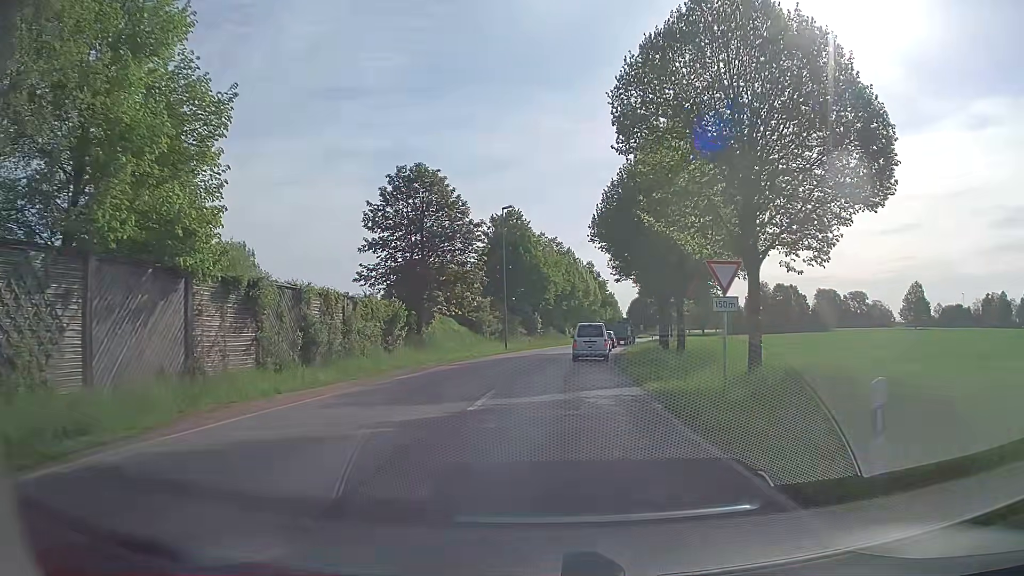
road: secondary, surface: asphalt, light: Day
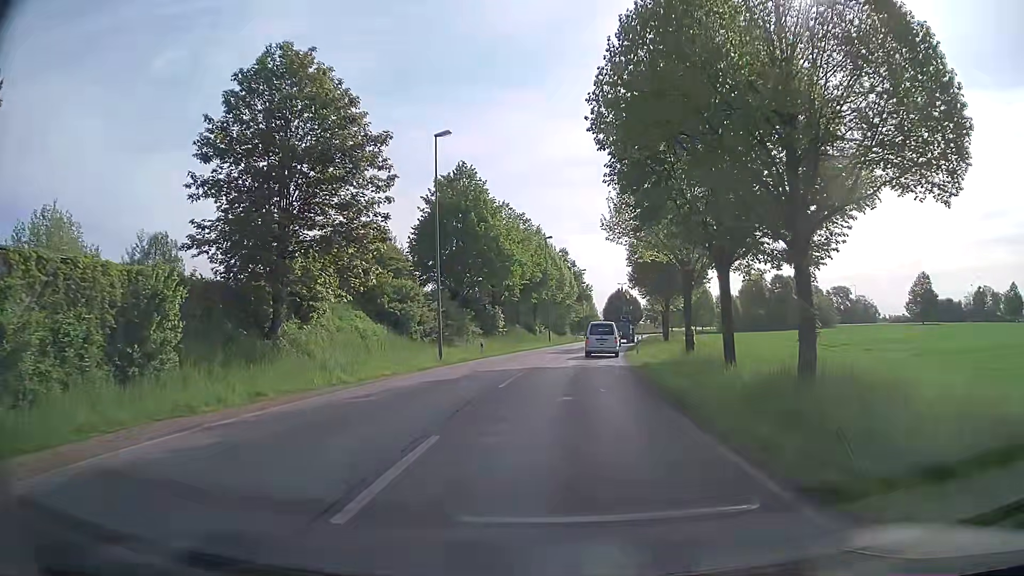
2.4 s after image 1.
(+0.4, +19.3) m; +3°
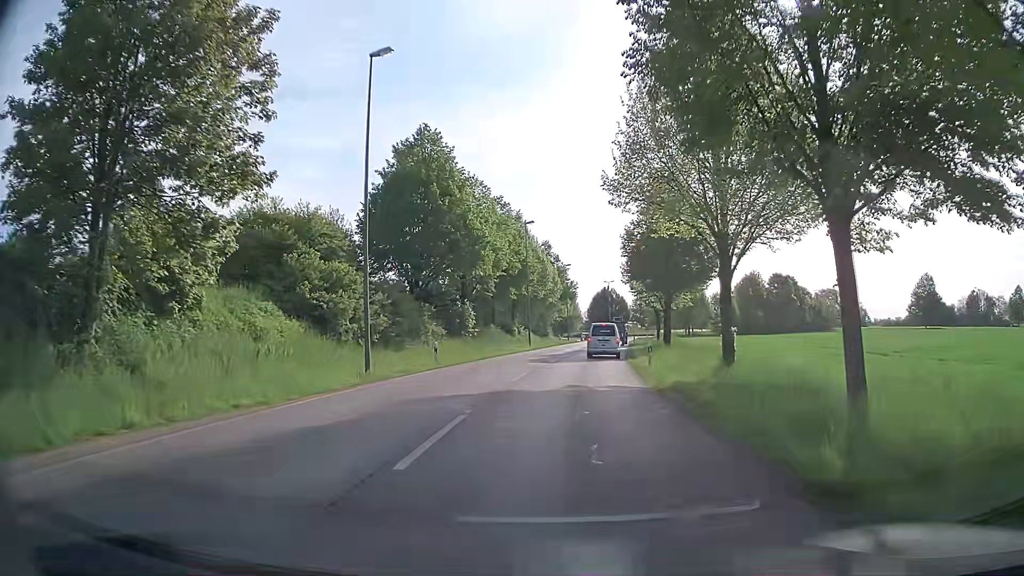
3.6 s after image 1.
(+0.1, +10.0) m; +2°
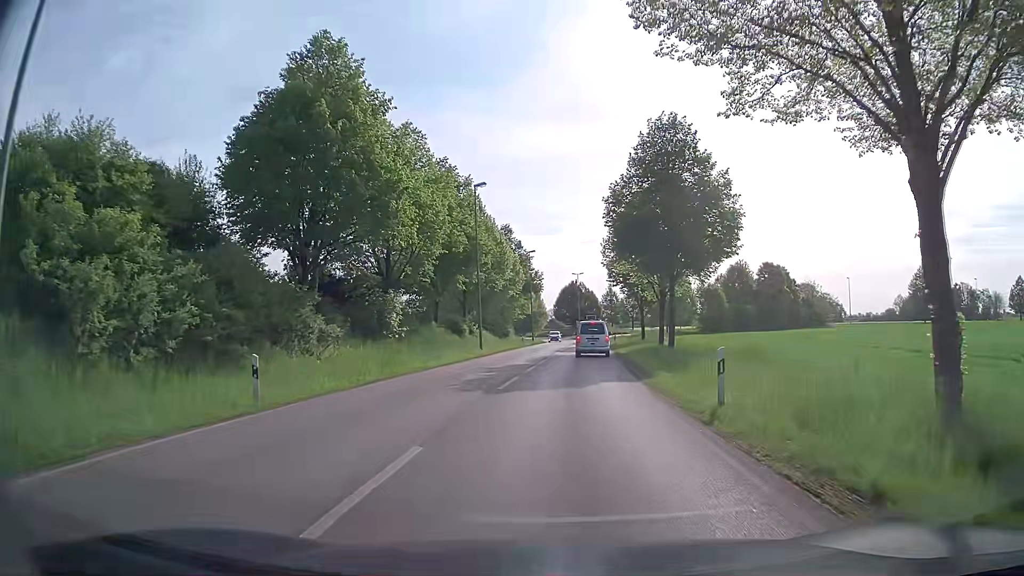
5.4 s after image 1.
(+0.3, +14.8) m; +3°
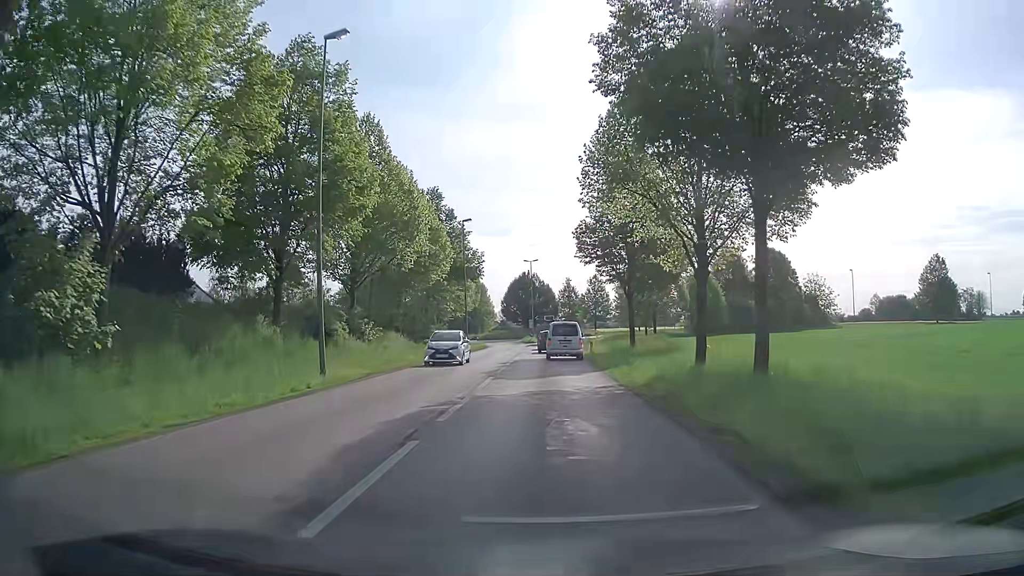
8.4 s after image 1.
(+1.0, +23.3) m; +4°
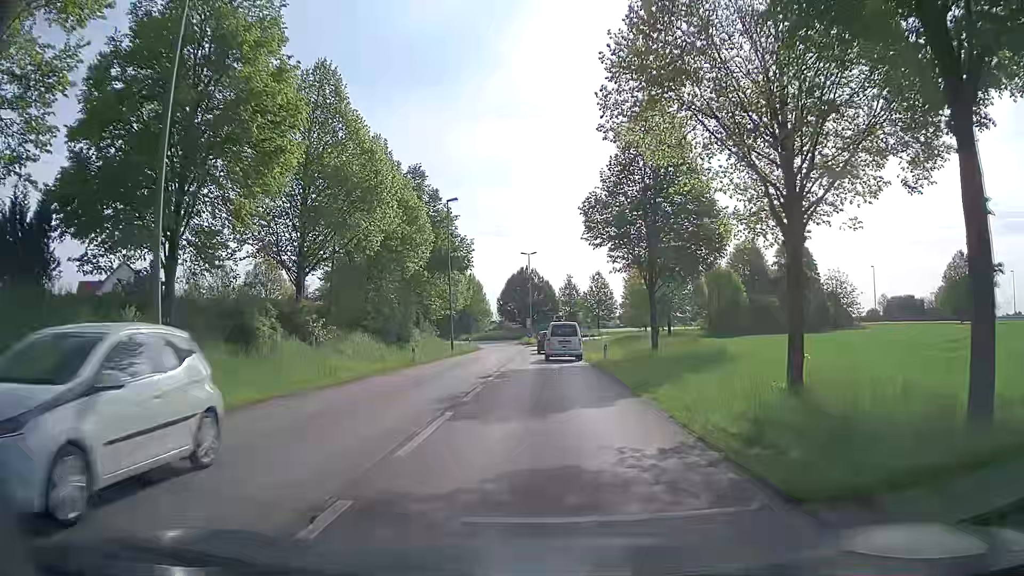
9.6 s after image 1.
(0.0, +8.9) m; 0°
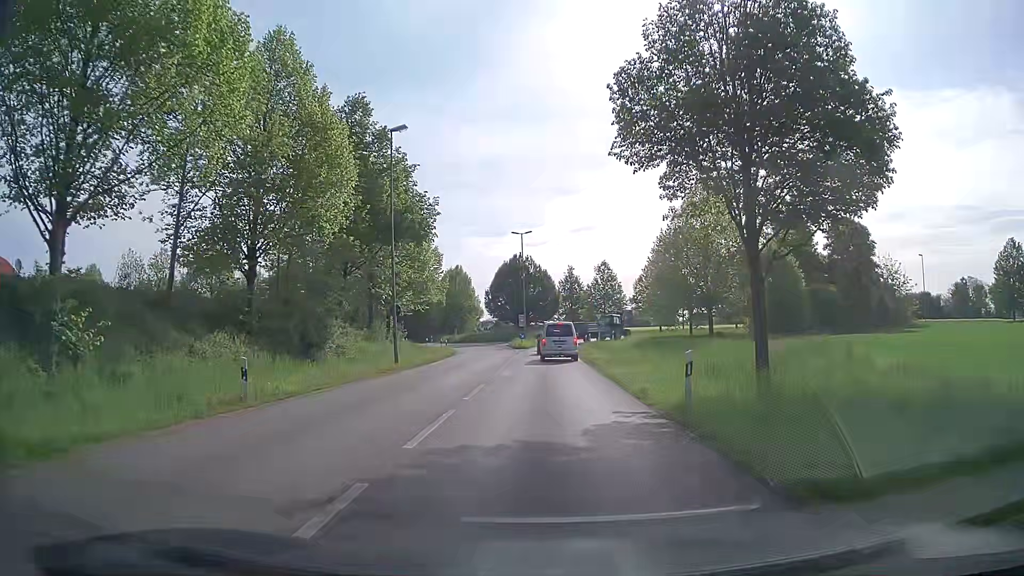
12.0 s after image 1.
(0.0, +17.4) m; 0°
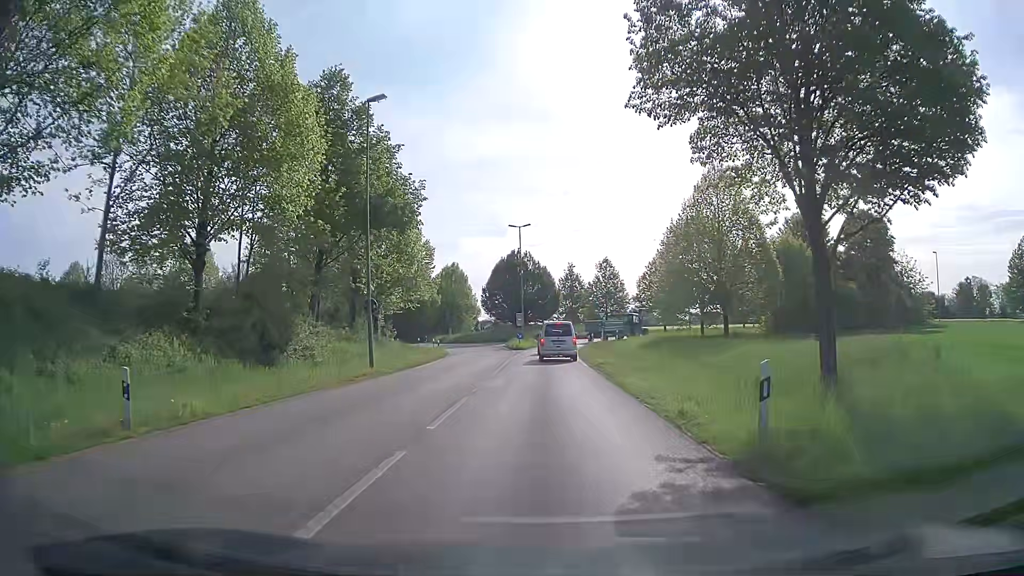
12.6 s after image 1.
(0.0, +4.3) m; 0°
(0, +10) (0, +20) (0, +30) (0, +40) (0, +50) (+1, +60) (+4, +69) (+11, +76) (+19, +81) (+29, +83) m
